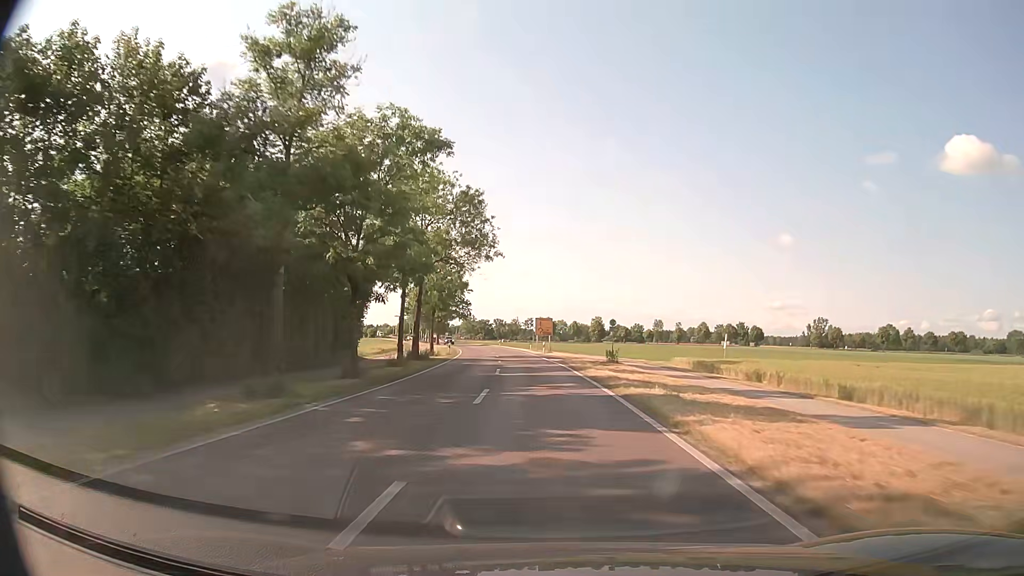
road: primary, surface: asphalt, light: Day
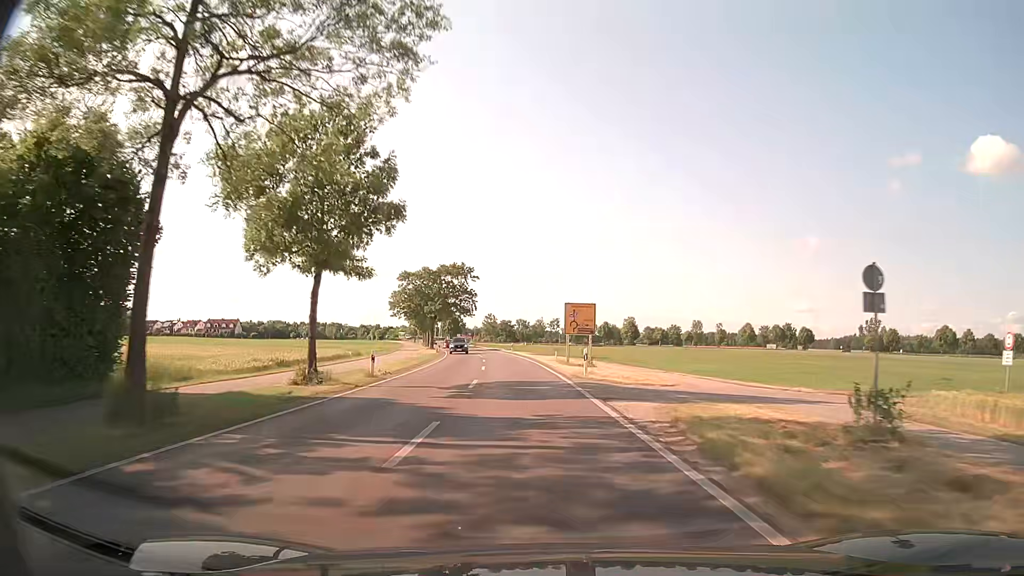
(-0.6, +31.1) m; -2°
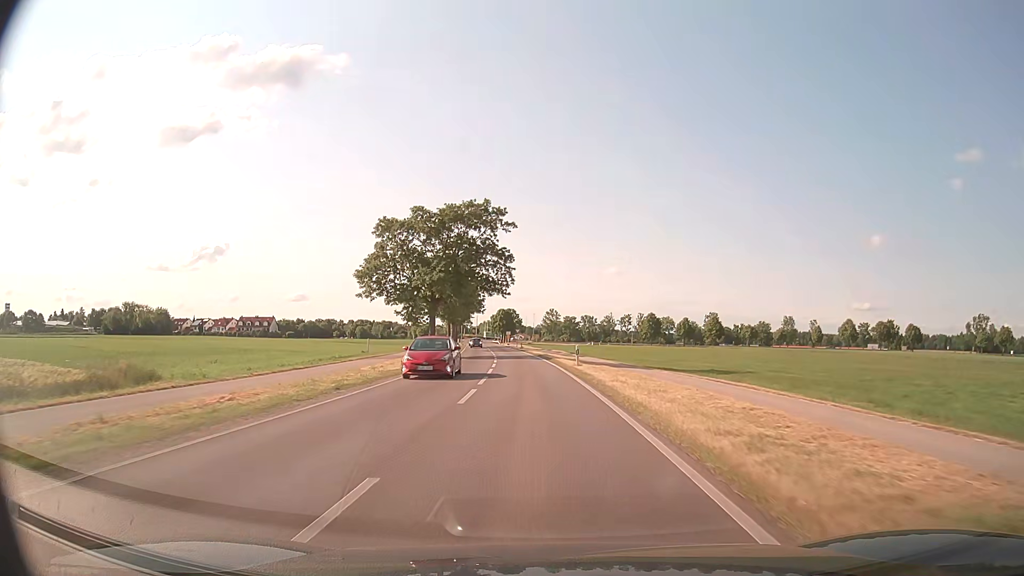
(-1.9, +40.7) m; -5°
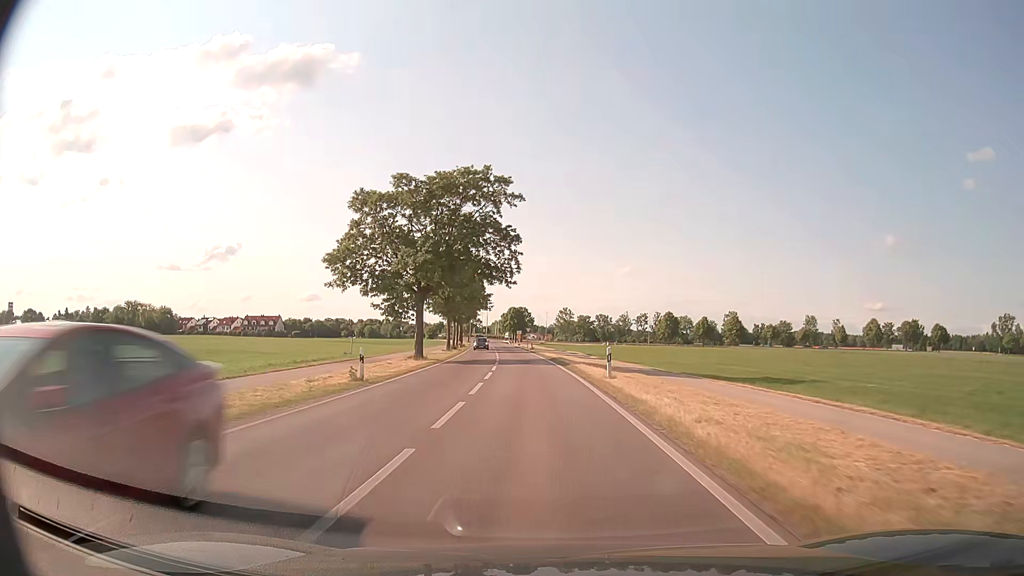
(-0.1, +10.0) m; -1°
(0, +10) (0, +20) (-1, +30) (-1, +40) (-2, +50) (-3, +60) (-4, +70) (-5, +80) (-5, +90) (-6, +100) m
